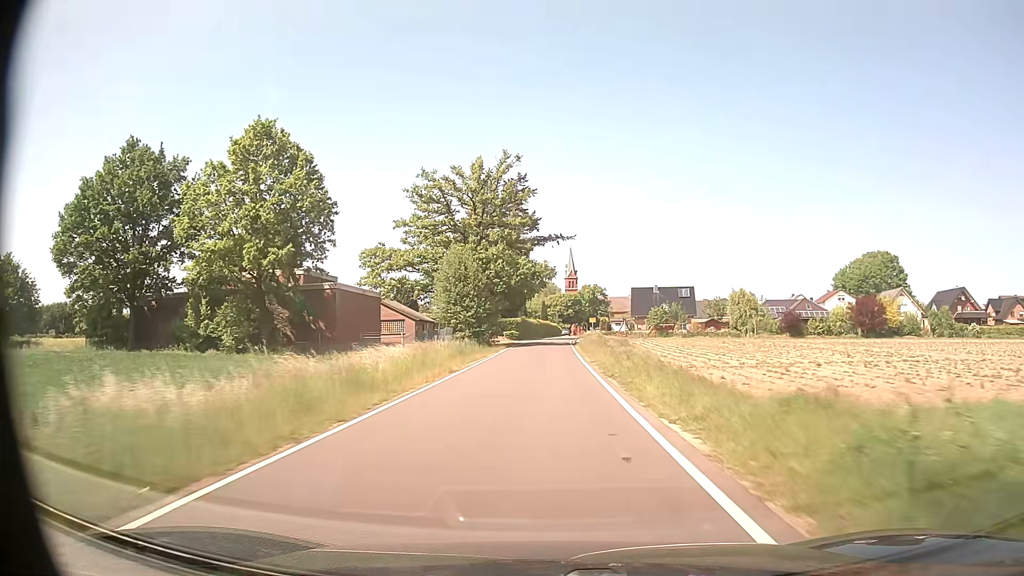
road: unclassified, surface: asphalt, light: Day
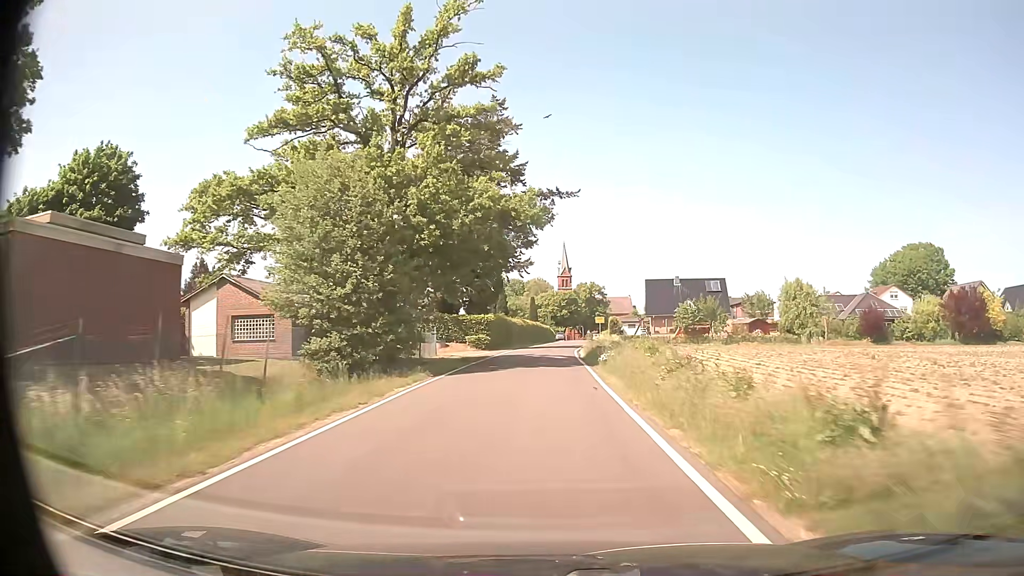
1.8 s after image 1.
(+0.1, +29.5) m; +1°
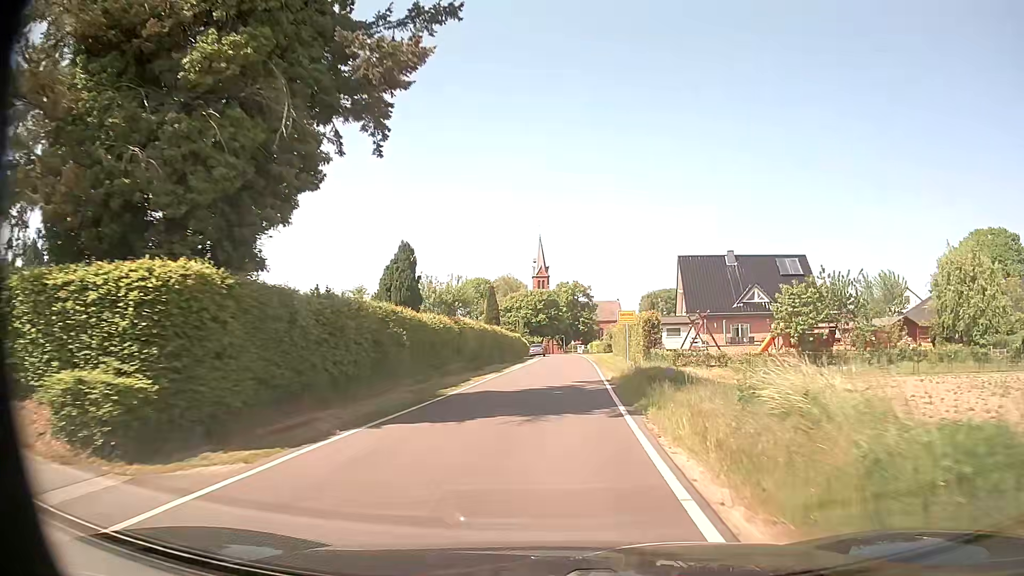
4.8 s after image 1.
(+0.6, +41.6) m; +2°
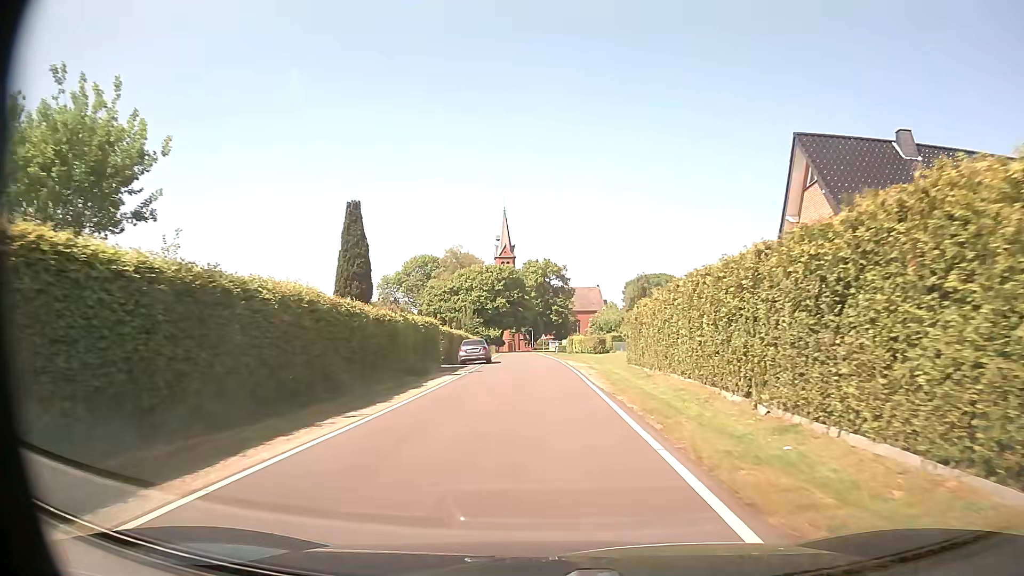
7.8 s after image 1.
(+1.5, +37.7) m; +3°
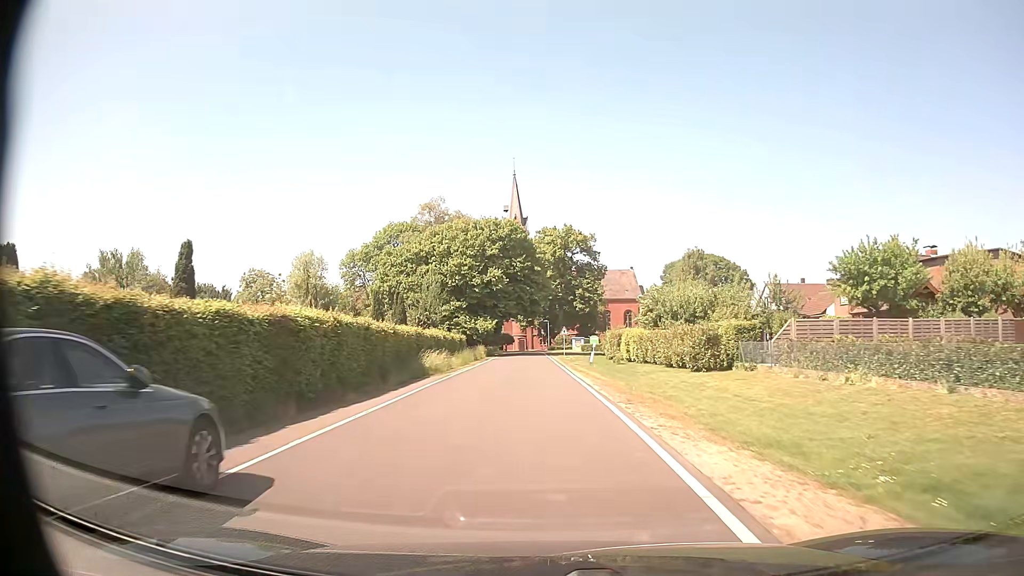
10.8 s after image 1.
(-0.4, +37.5) m; -2°
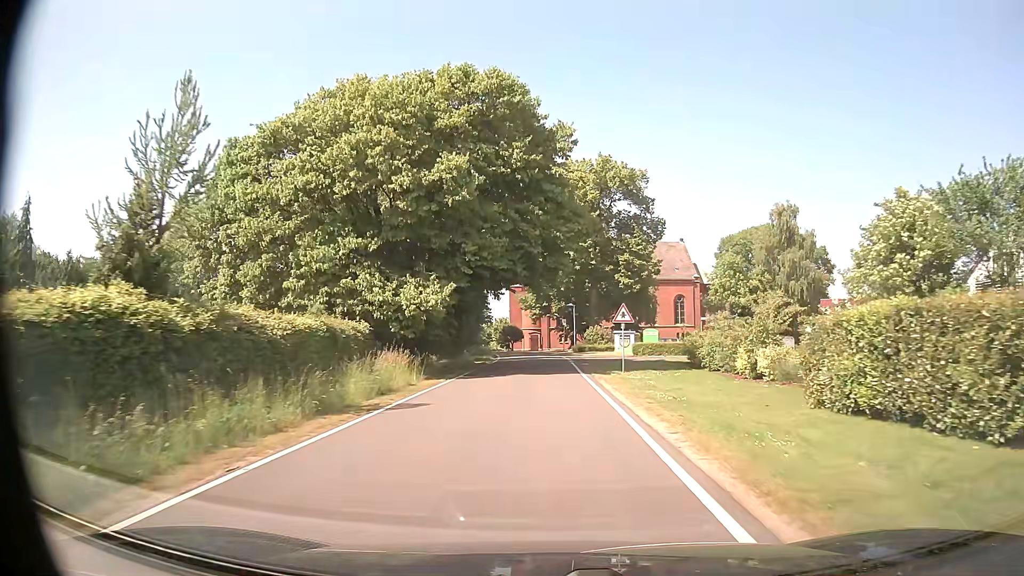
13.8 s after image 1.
(-0.7, +37.3) m; -1°
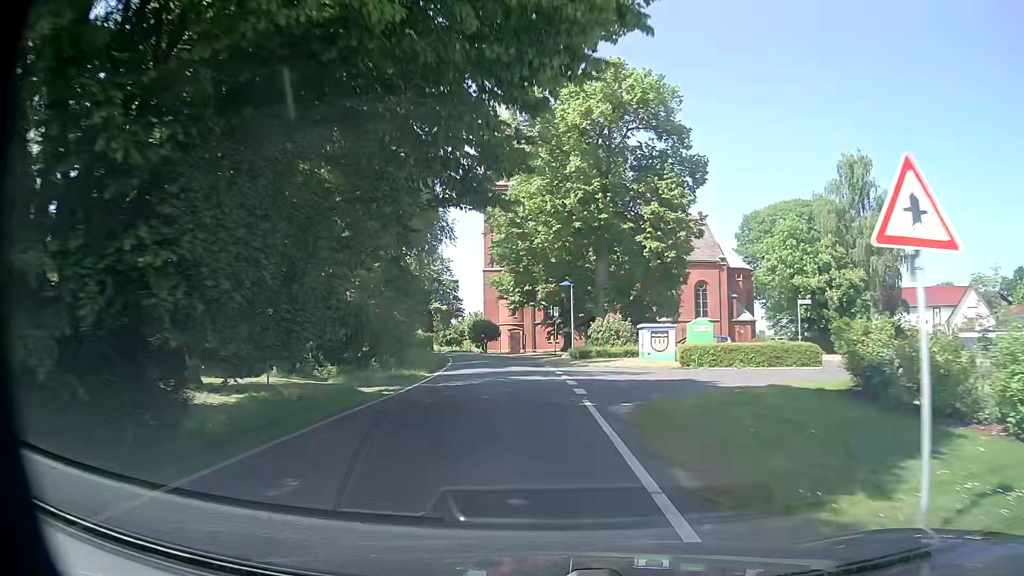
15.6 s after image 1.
(+0.3, +22.6) m; +1°
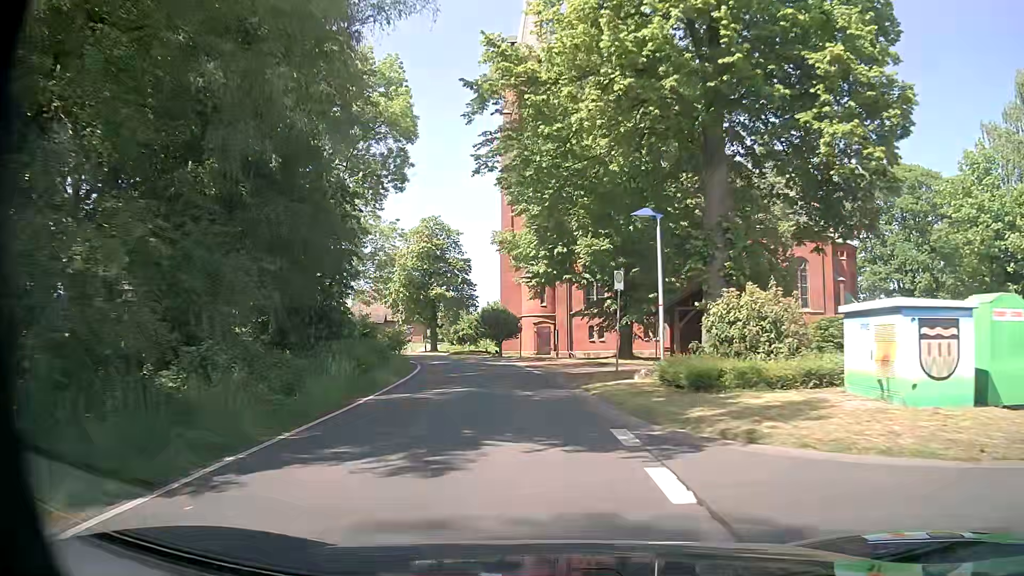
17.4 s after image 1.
(-0.3, +22.3) m; -3°
